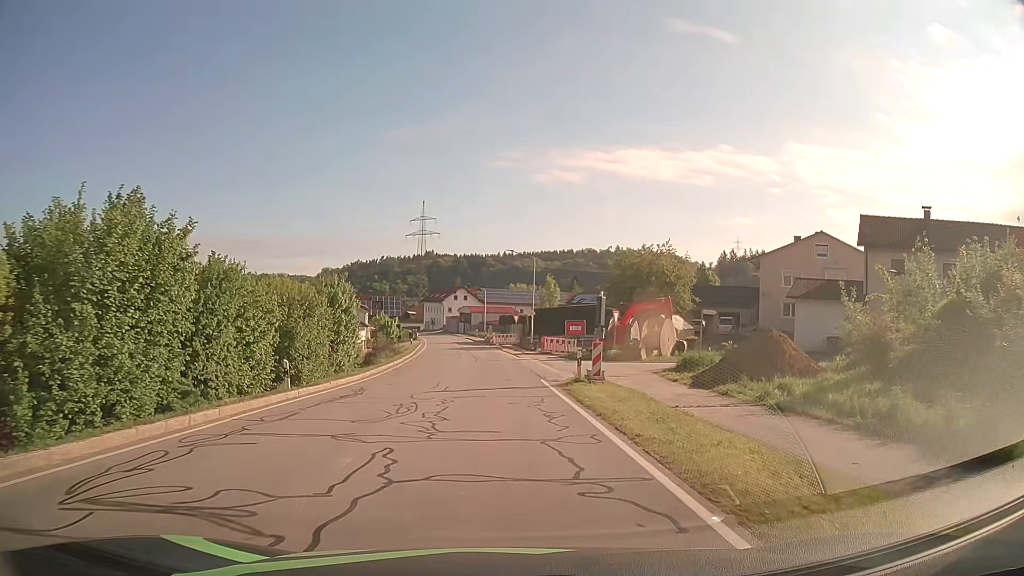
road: secondary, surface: asphalt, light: Day
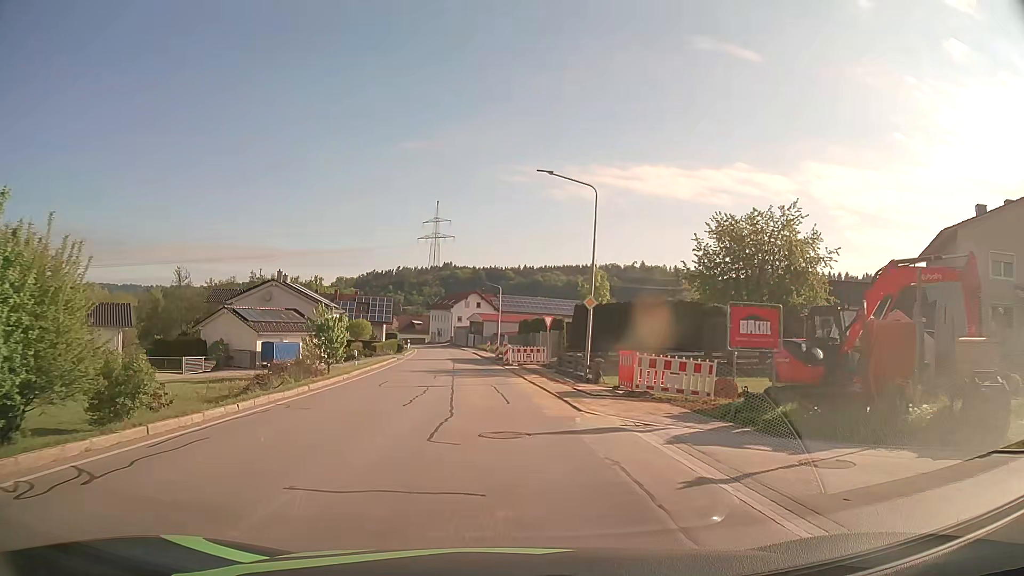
(-0.3, +27.2) m; -1°
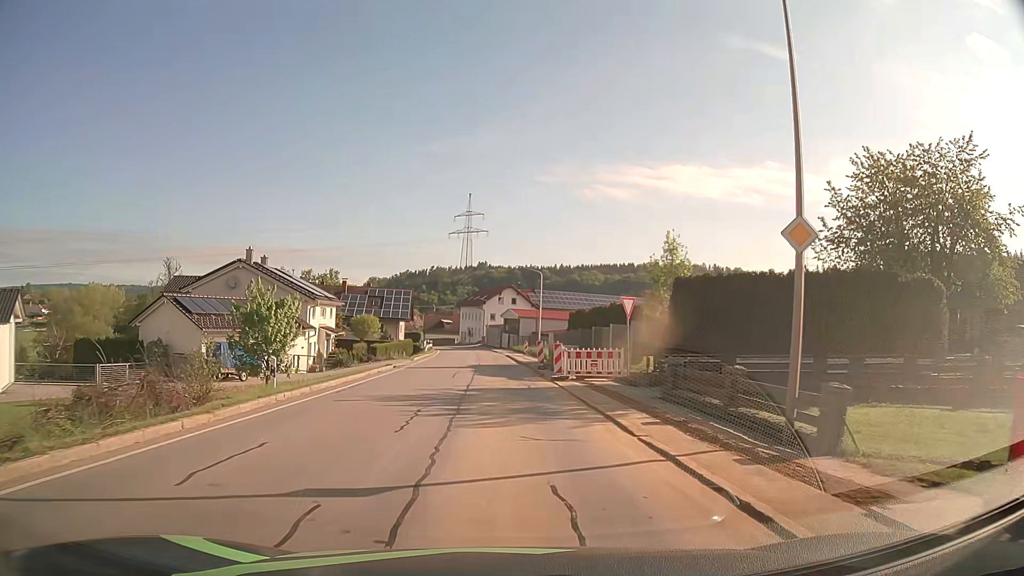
(-0.5, +15.5) m; -3°
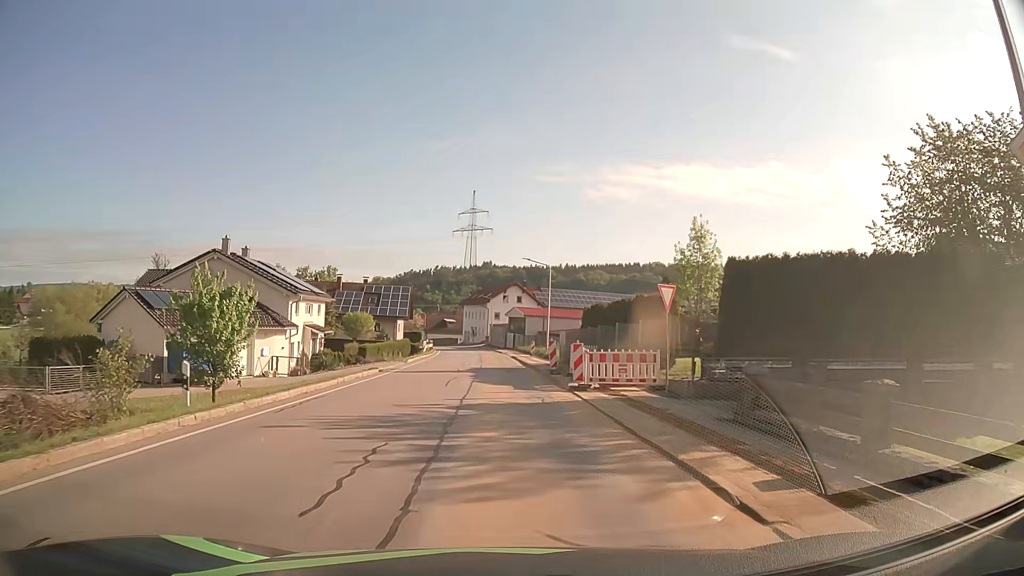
(0.0, +5.0) m; 0°
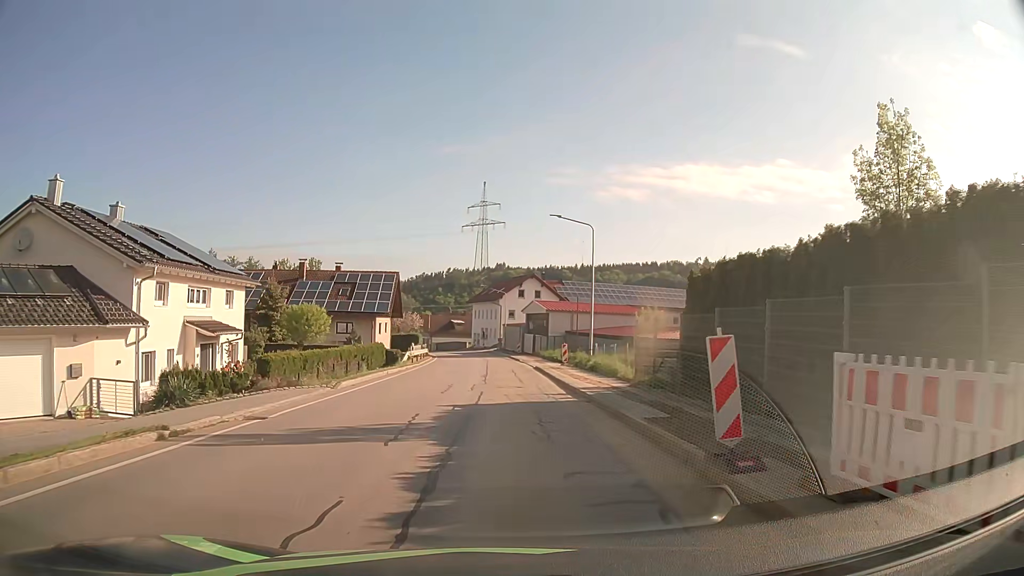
(-0.2, +19.2) m; -1°
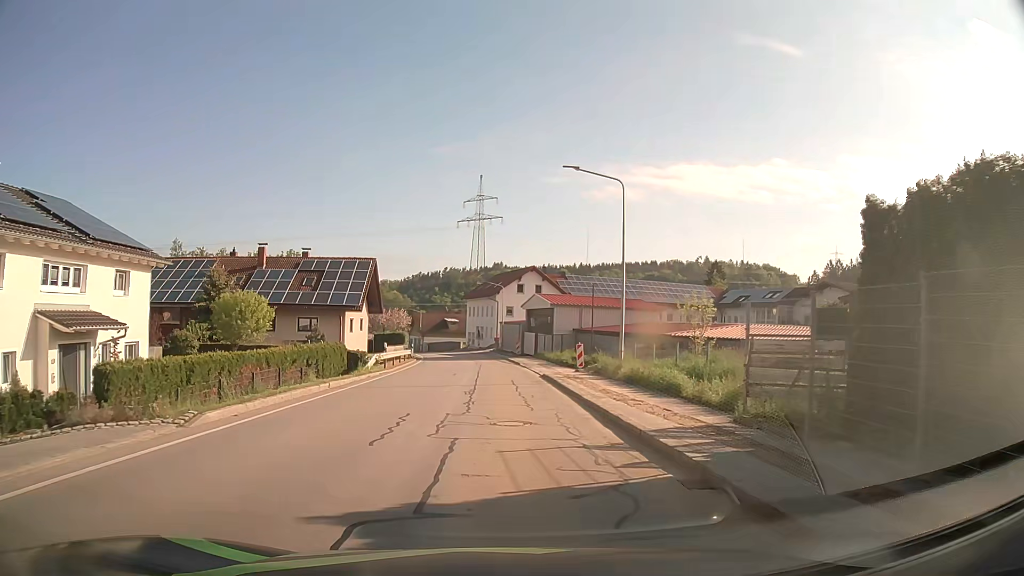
(0.0, +9.6) m; 0°
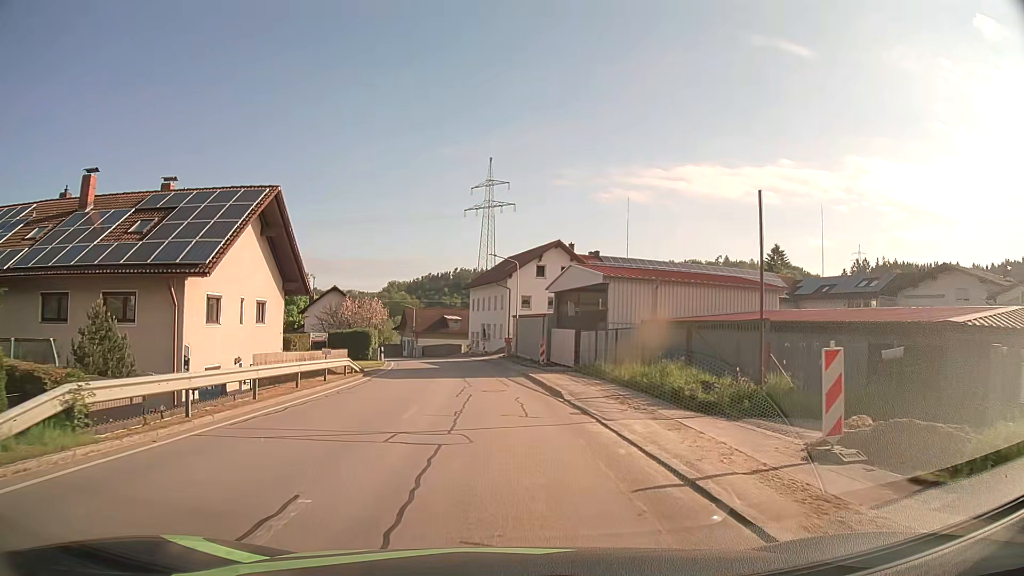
(-0.2, +24.1) m; -1°
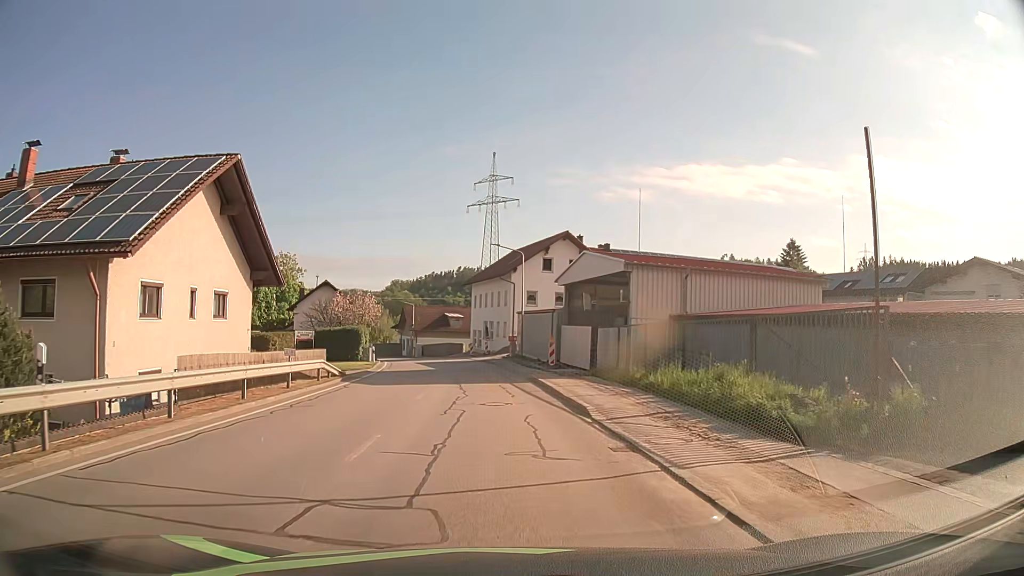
(0.0, +4.7) m; 0°
(0, +10) (-1, +20) (-1, +30) (-3, +40) (-4, +50) (-6, +60) (-8, +69) (-11, +79) (-15, +88) (-18, +98) m
